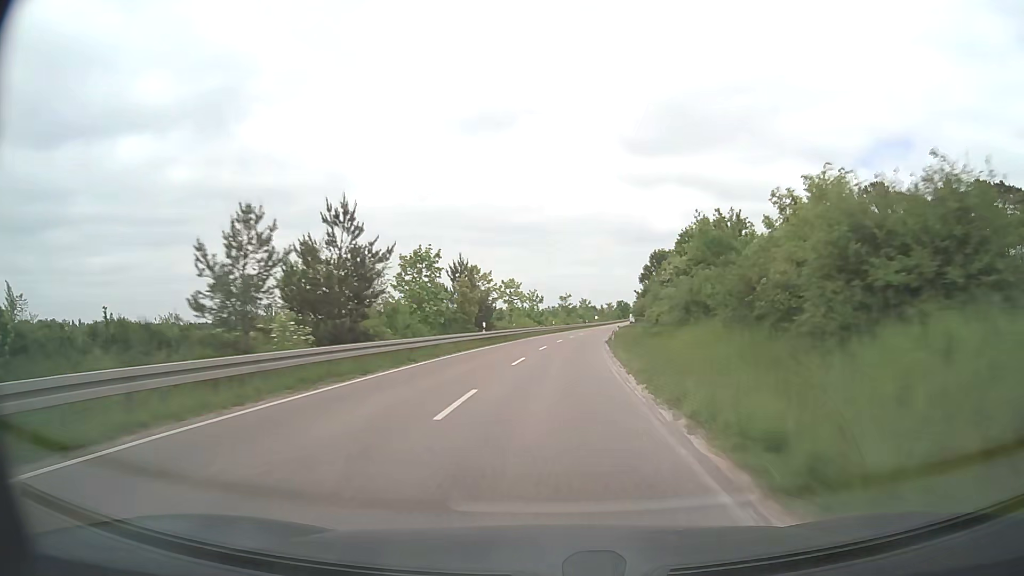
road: secondary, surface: asphalt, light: Day
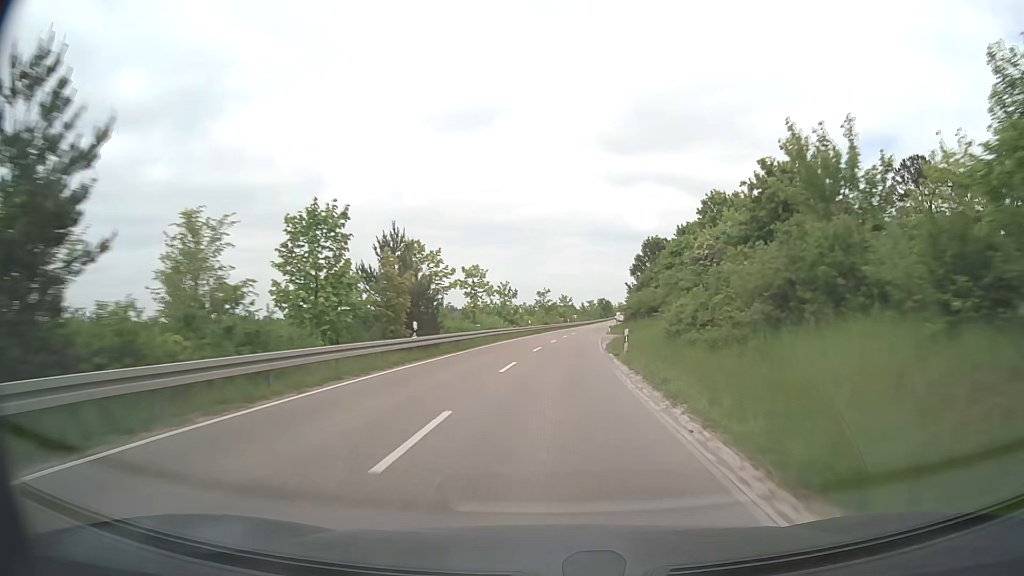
(+0.2, +15.5) m; +2°
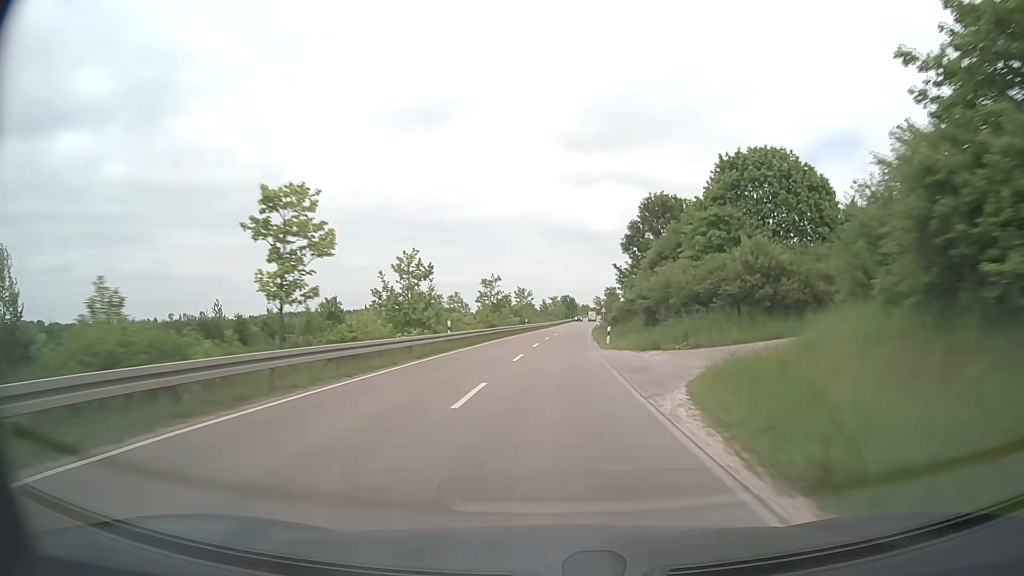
(+1.1, +31.9) m; +4°
(0, +10) (0, +20) (+1, +30) (+1, +40) (+2, +50) (+2, +60) (+3, +70) (+4, +80) (+4, +90) (+5, +100) m
